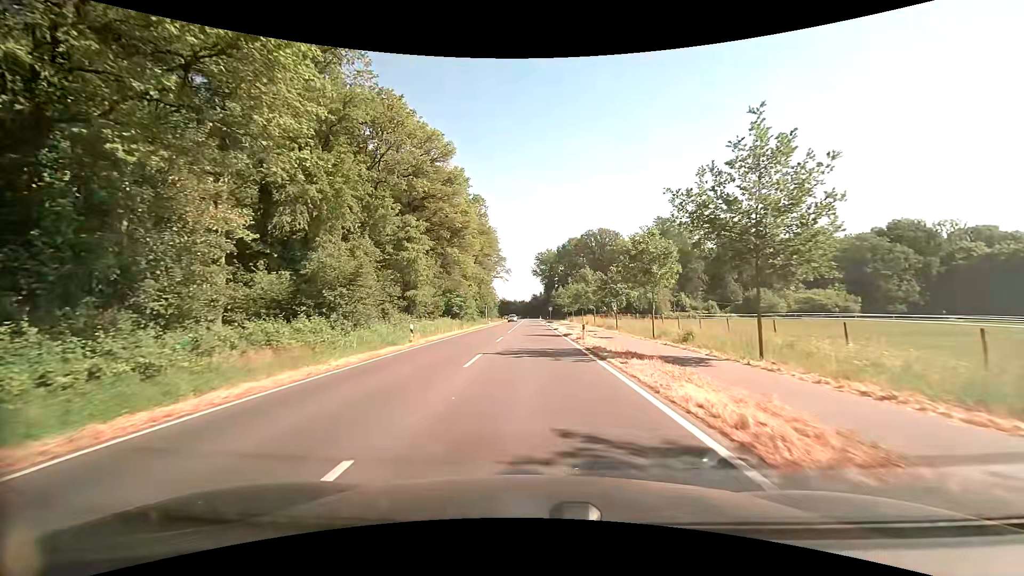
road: secondary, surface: asphalt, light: Day
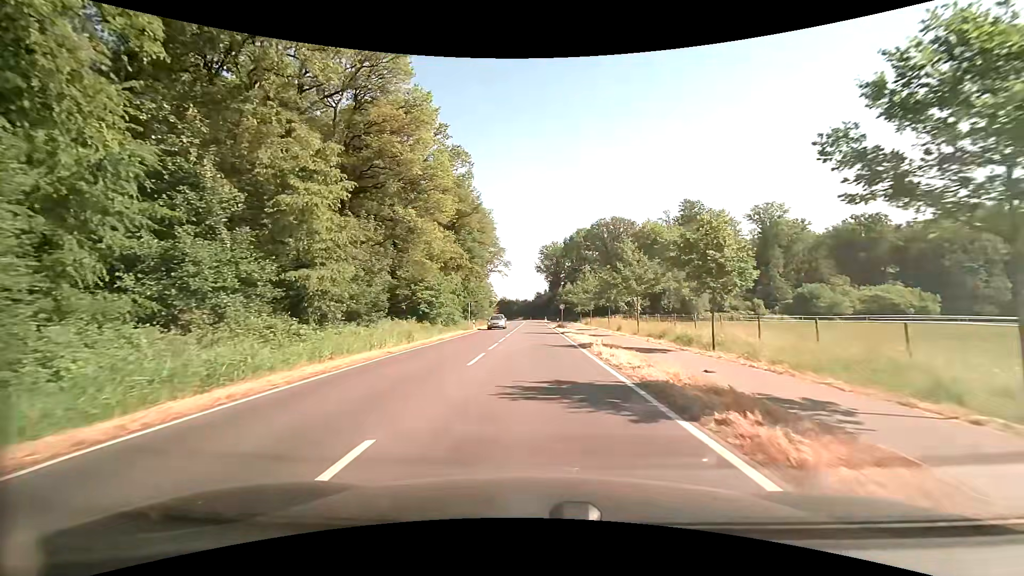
(-0.1, +23.5) m; 0°
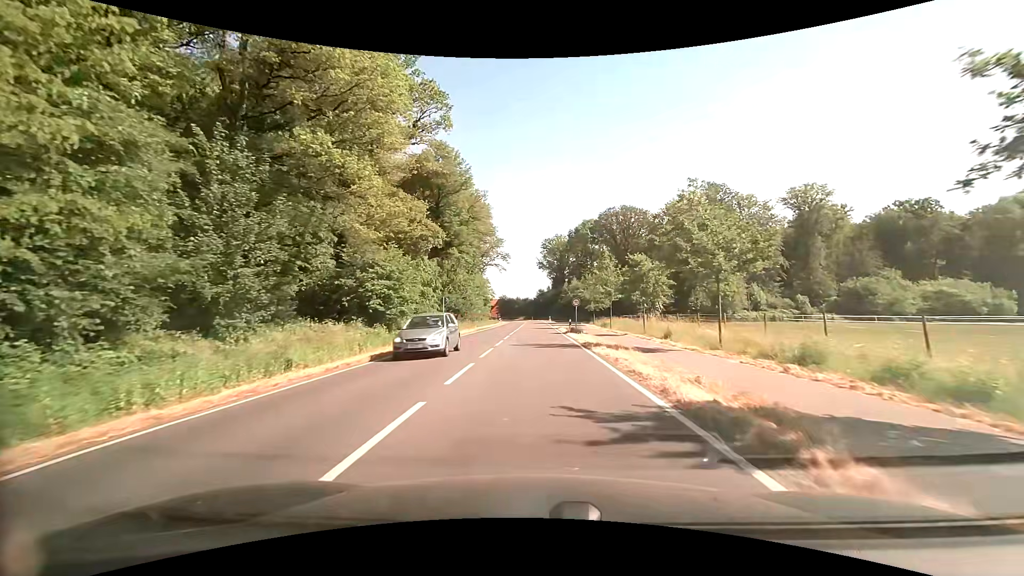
(0.0, +15.8) m; 0°
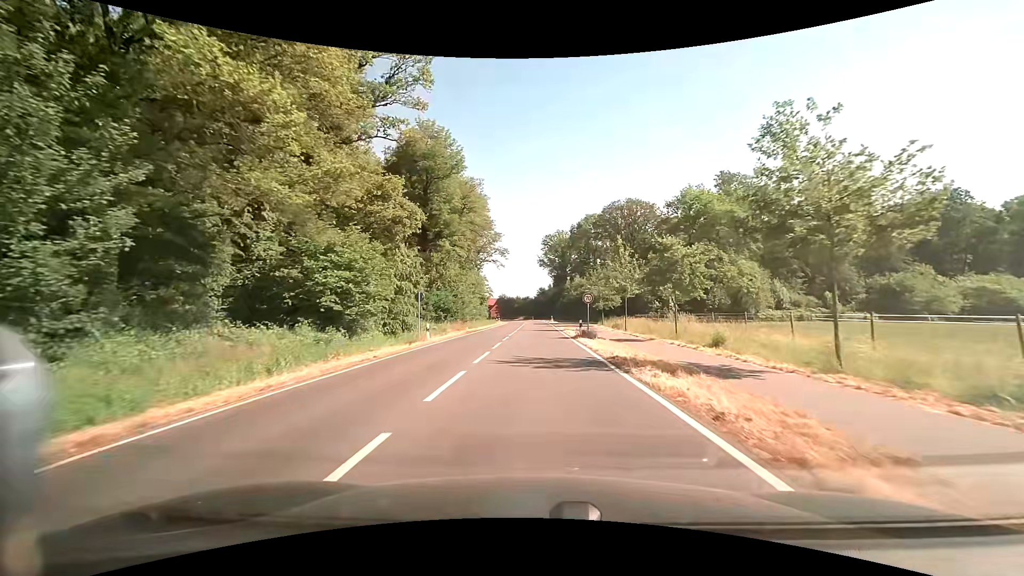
(0.0, +7.9) m; 0°
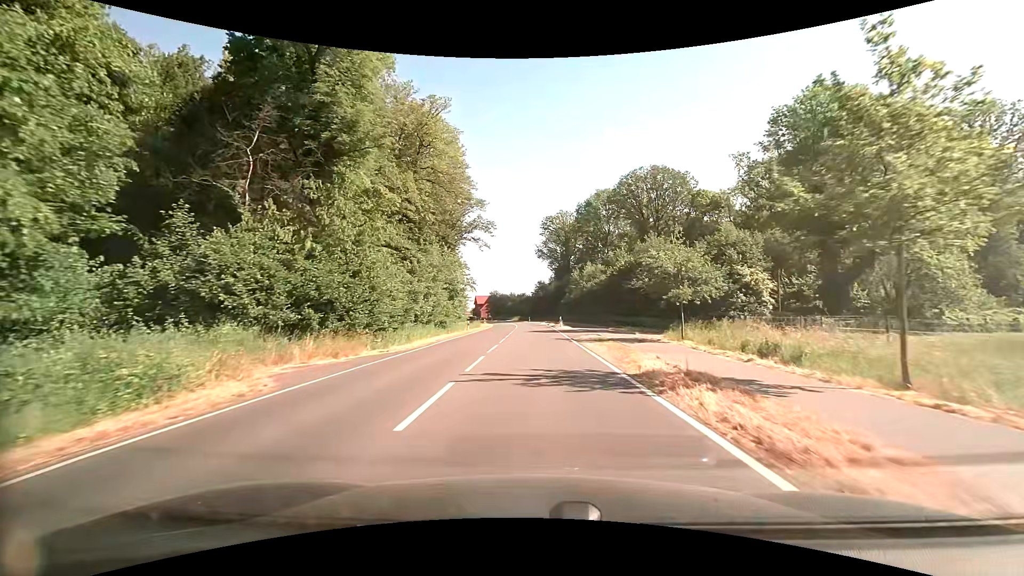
(0.0, +31.8) m; 0°
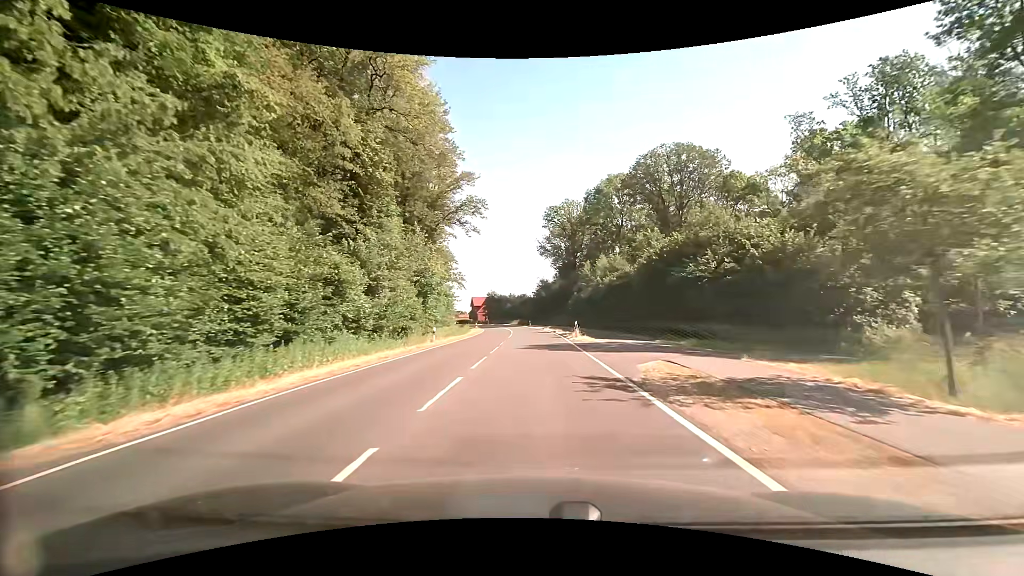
(0.0, +16.9) m; 0°
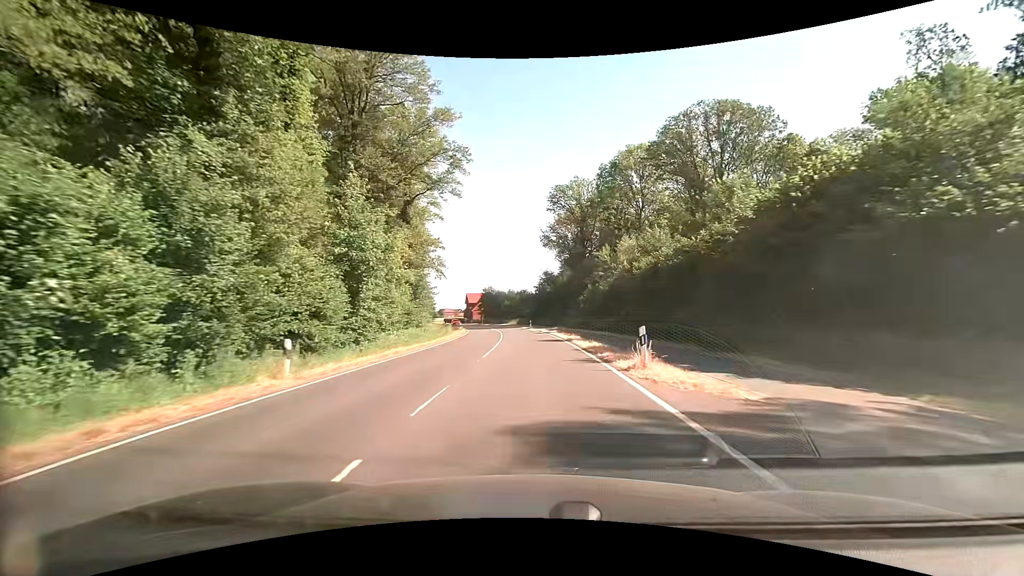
(-0.1, +18.8) m; 0°
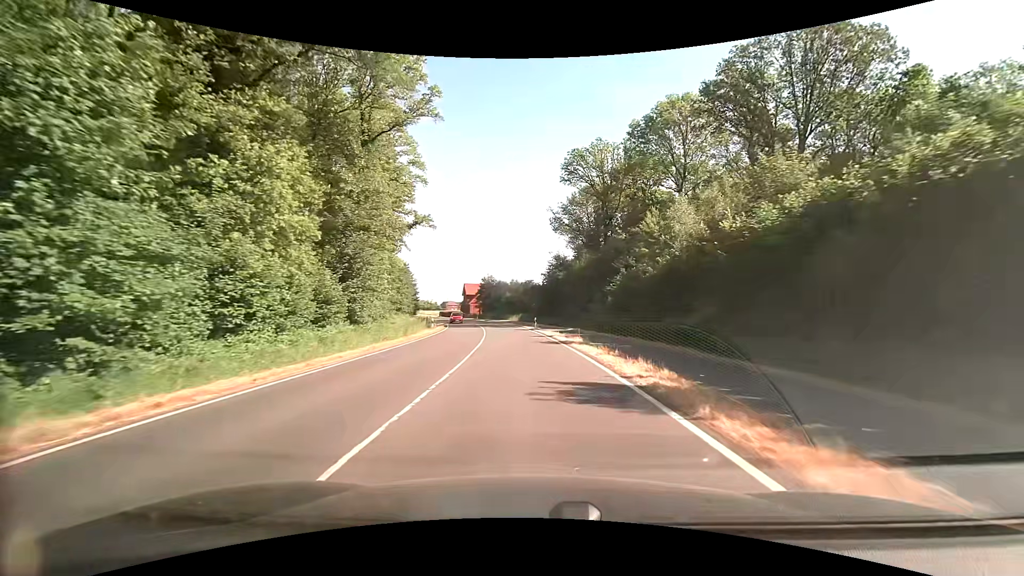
(0.0, +20.3) m; -1°
(0, +10) (0, +20) (-1, +30) (-2, +40) (-3, +50) (-5, +60) (-7, +70) (-9, +79) (-11, +89) (-14, +99) m
